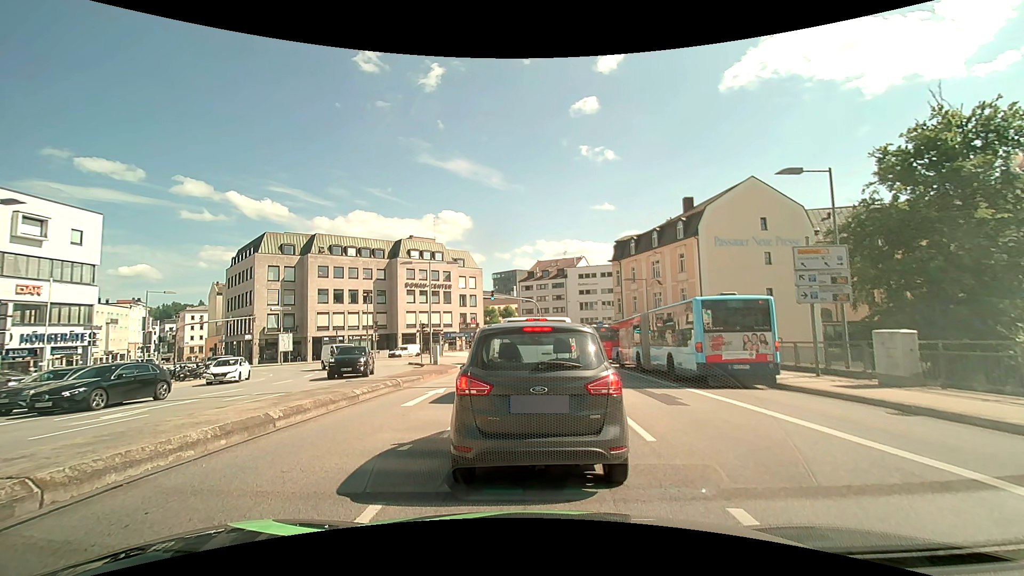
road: primary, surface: asphalt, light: Day
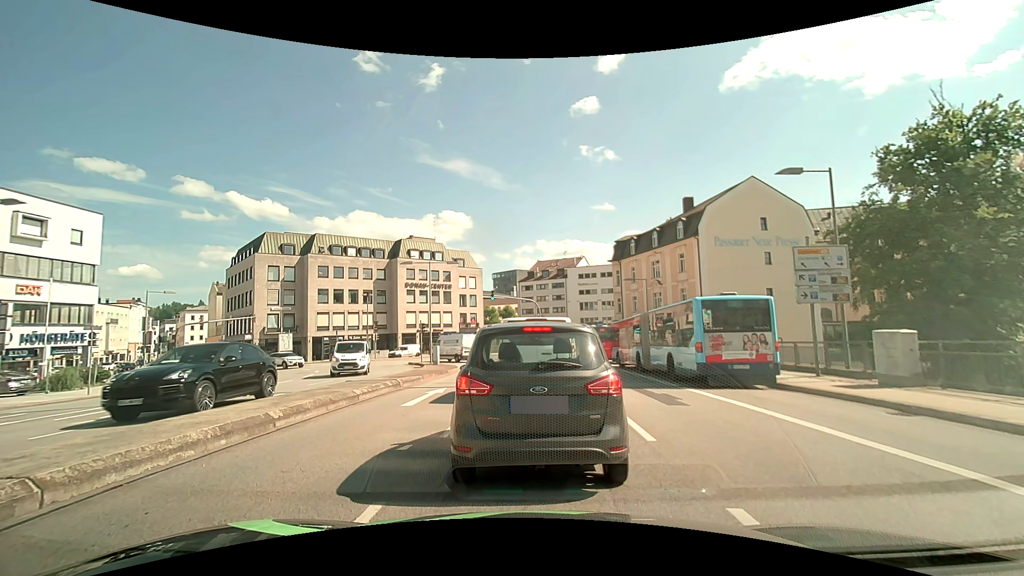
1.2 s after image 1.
(0.0, 0.0) m; 0°
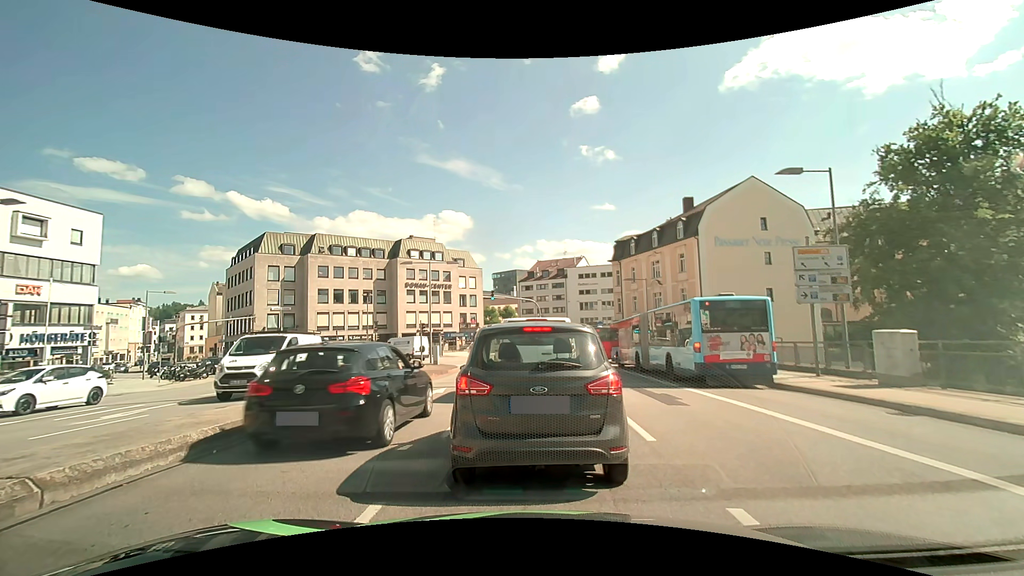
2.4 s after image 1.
(0.0, 0.0) m; 0°
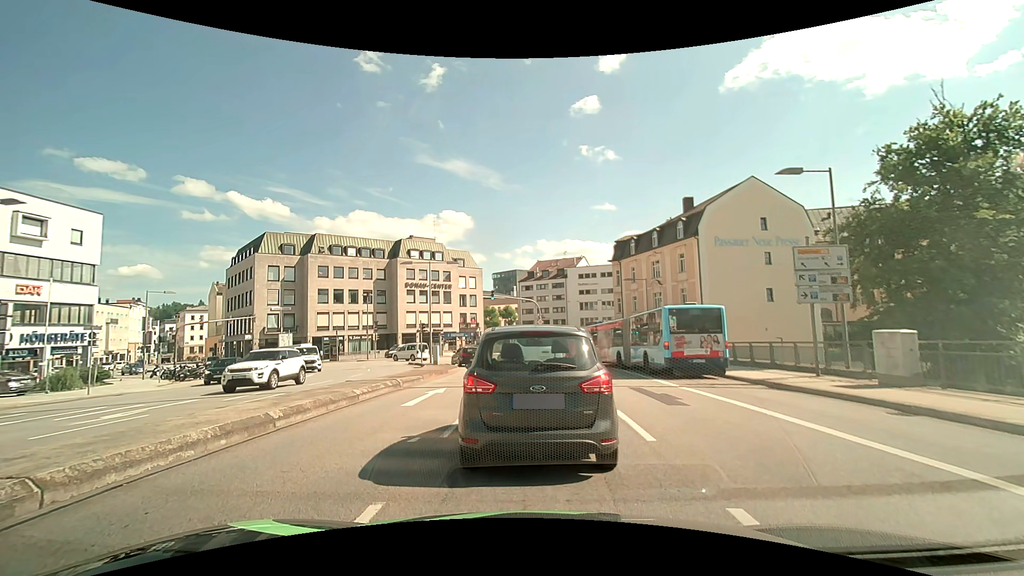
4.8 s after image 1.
(0.0, 0.0) m; 0°
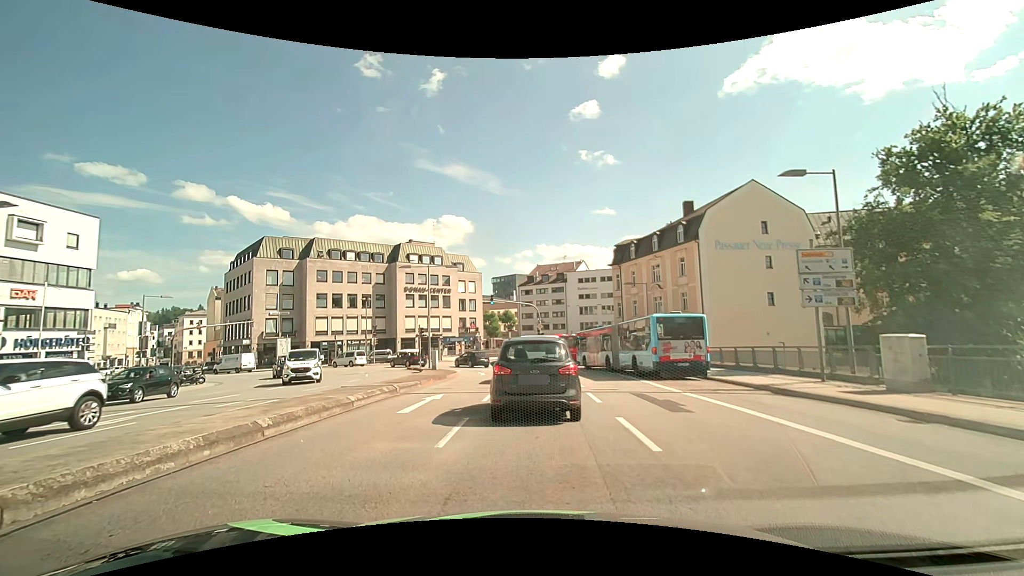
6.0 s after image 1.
(0.0, +0.4) m; 0°
